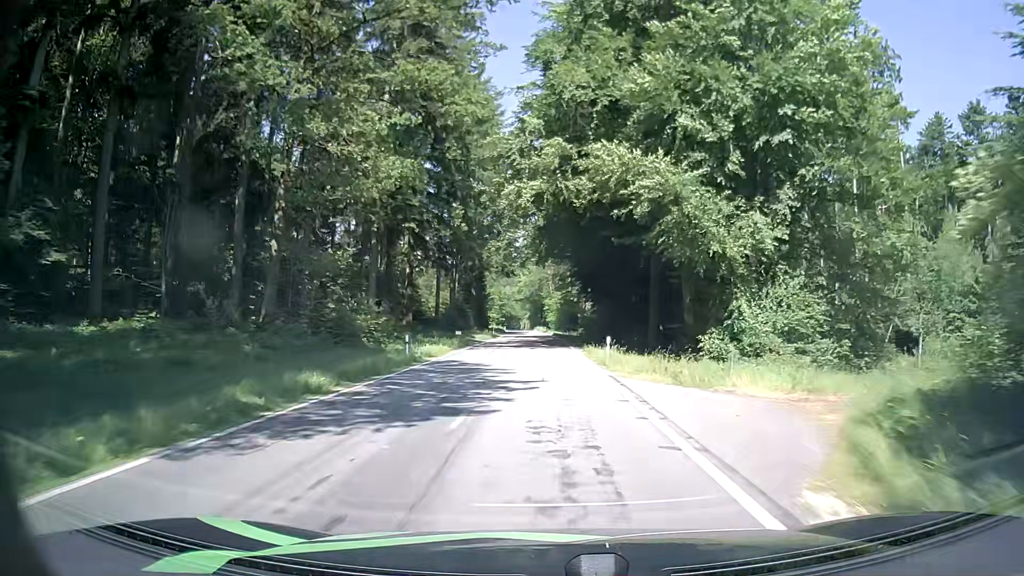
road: tertiary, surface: asphalt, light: Day
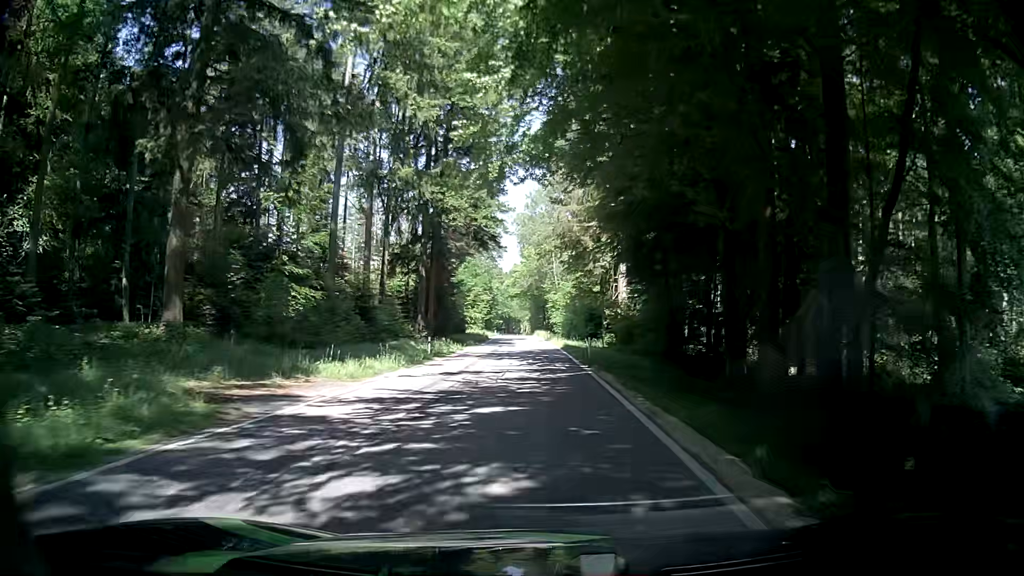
(-0.6, +37.4) m; -2°
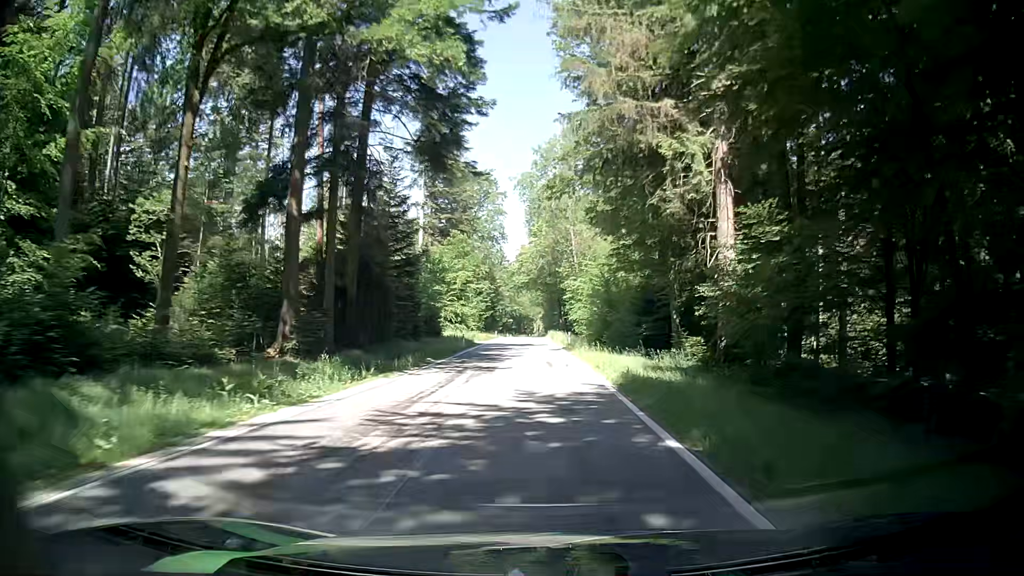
(+0.3, +28.0) m; 0°
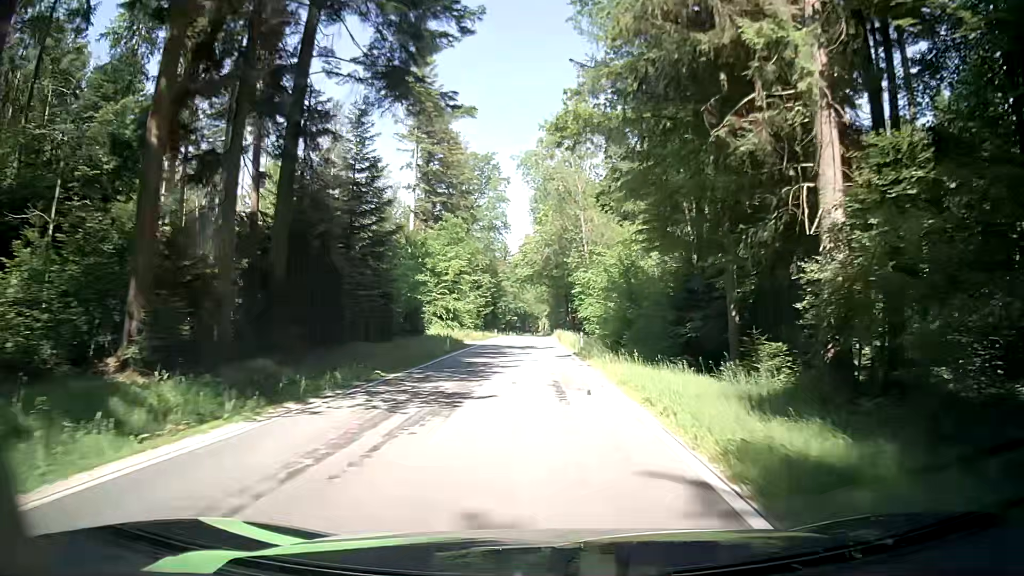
(-0.1, +9.4) m; -1°
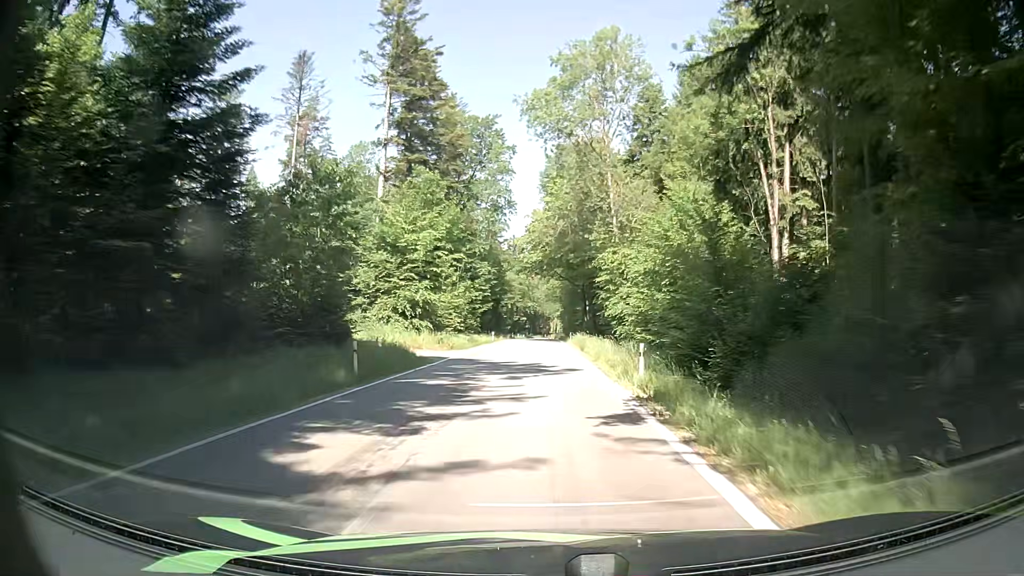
(-0.3, +18.8) m; -2°
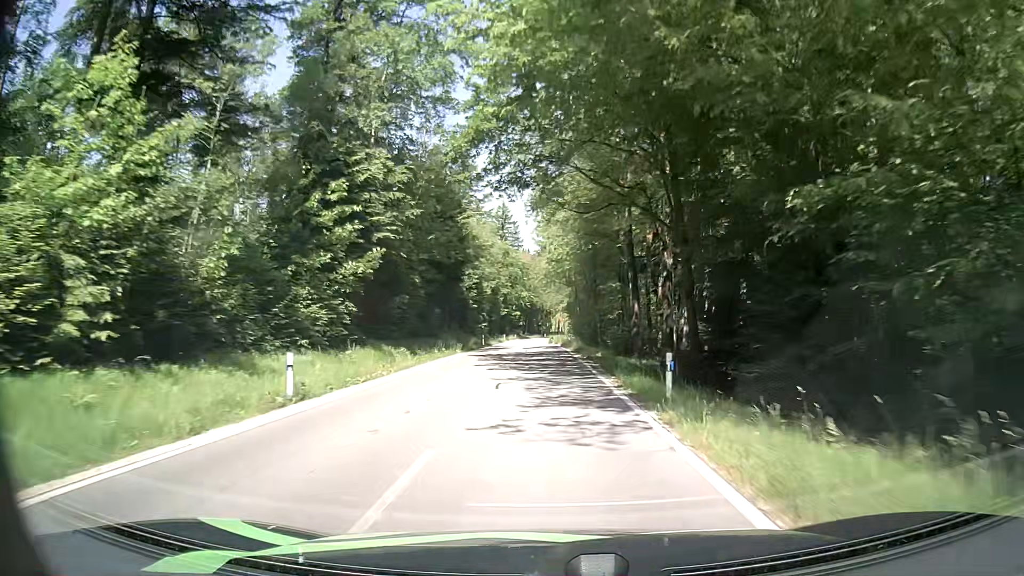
(+0.8, +47.2) m; +1°
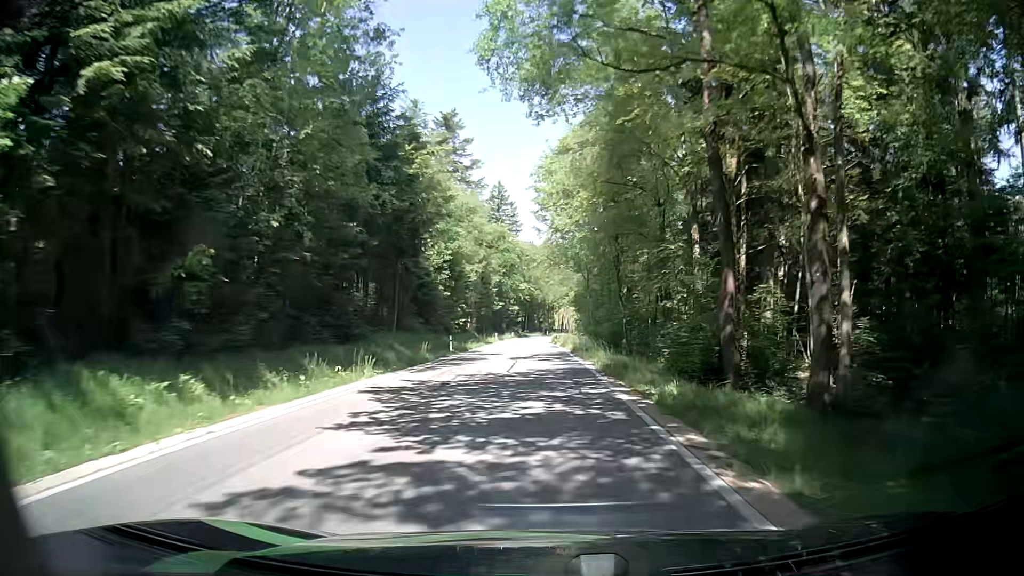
(-0.1, +19.0) m; -1°
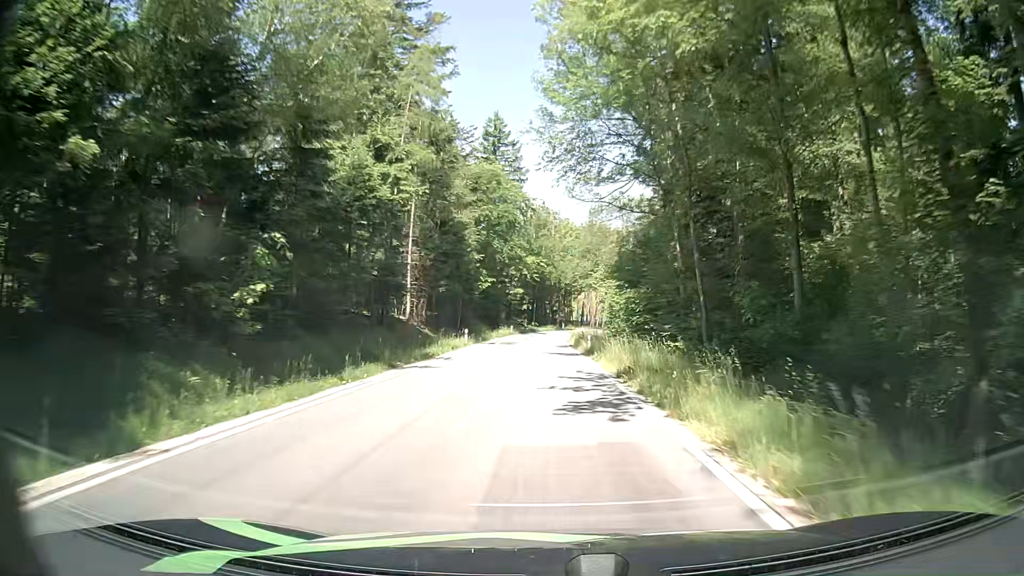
(0.0, +37.6) m; -1°
